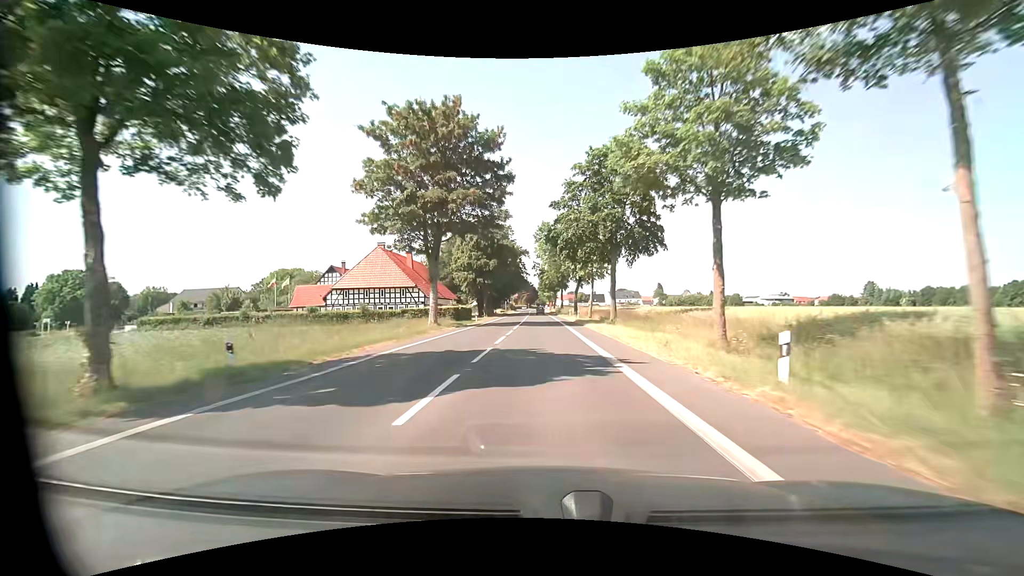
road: tertiary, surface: asphalt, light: Day
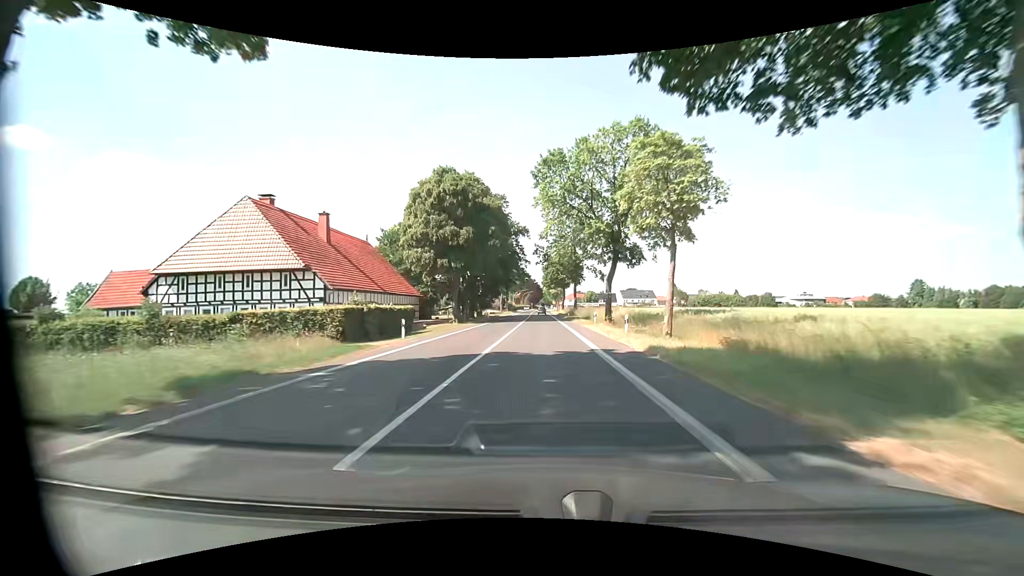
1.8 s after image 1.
(-0.2, +31.5) m; -1°
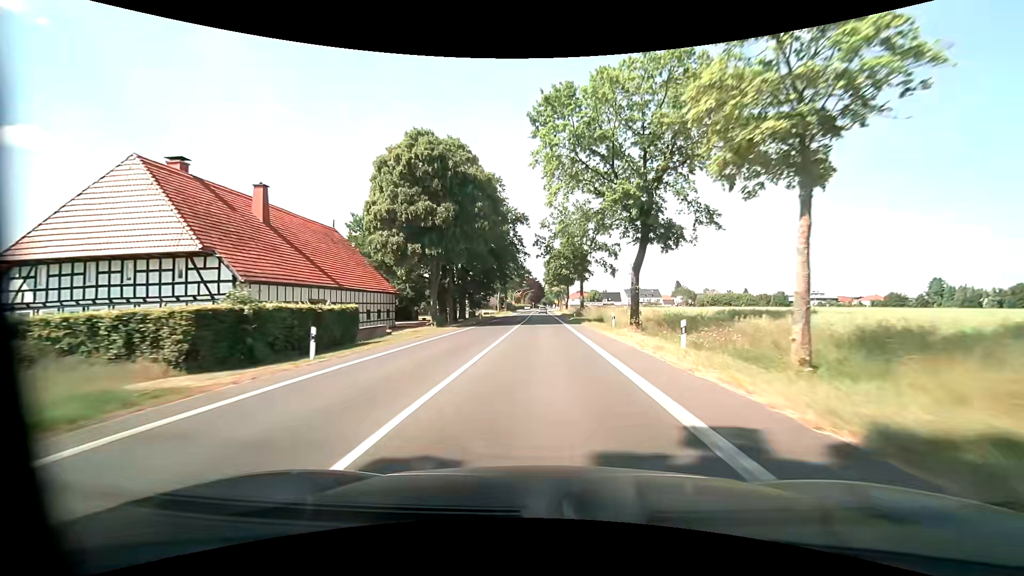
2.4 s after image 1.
(0.0, +10.6) m; 0°
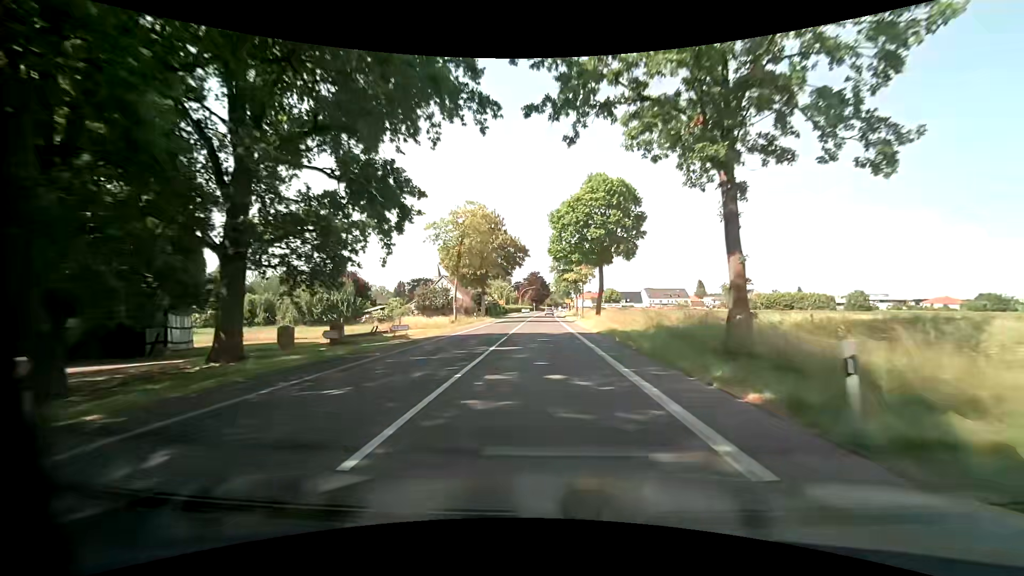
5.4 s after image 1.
(-0.6, +53.3) m; -1°
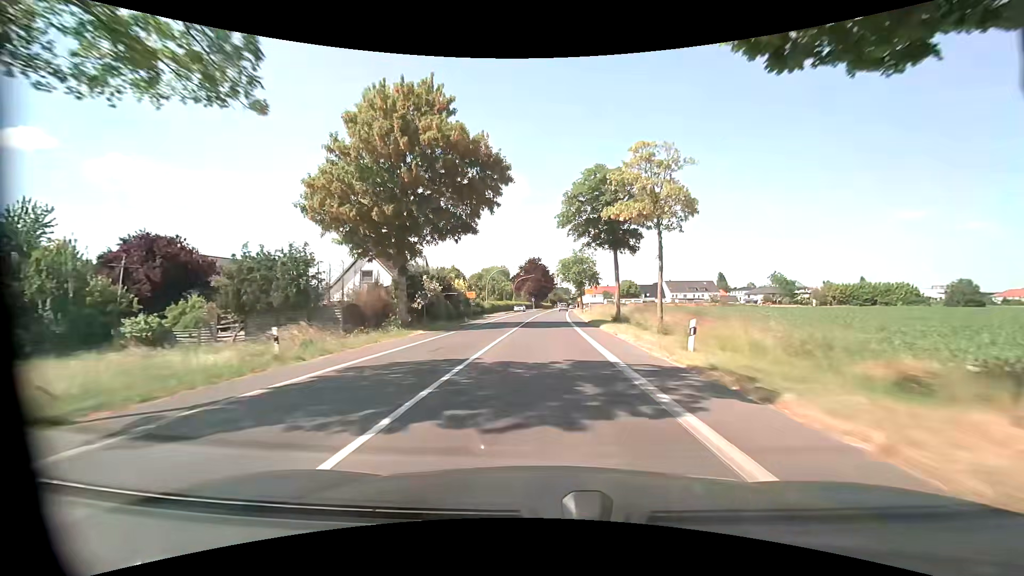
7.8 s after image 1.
(-0.1, +42.4) m; 0°
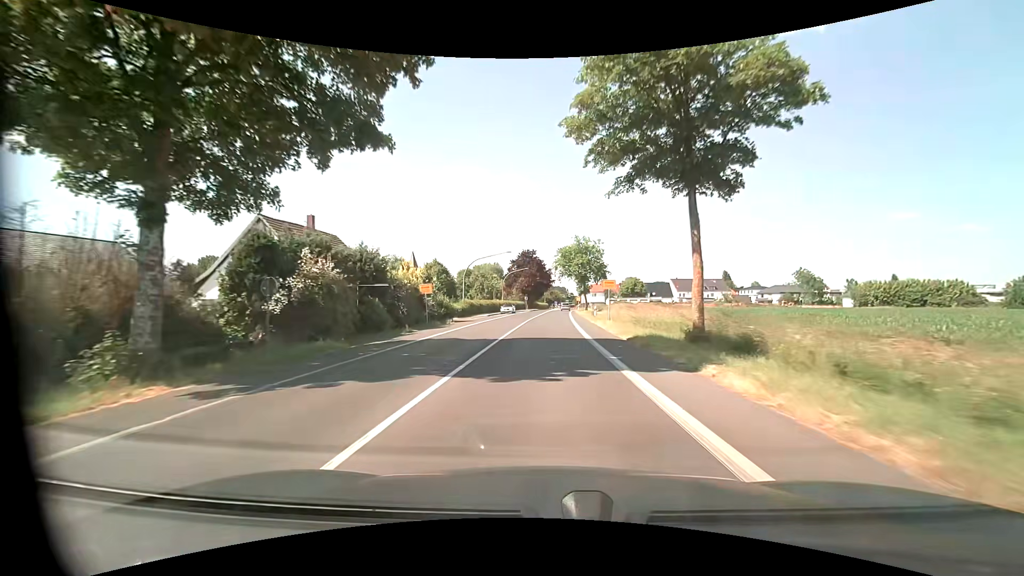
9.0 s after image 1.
(0.0, +19.4) m; +1°
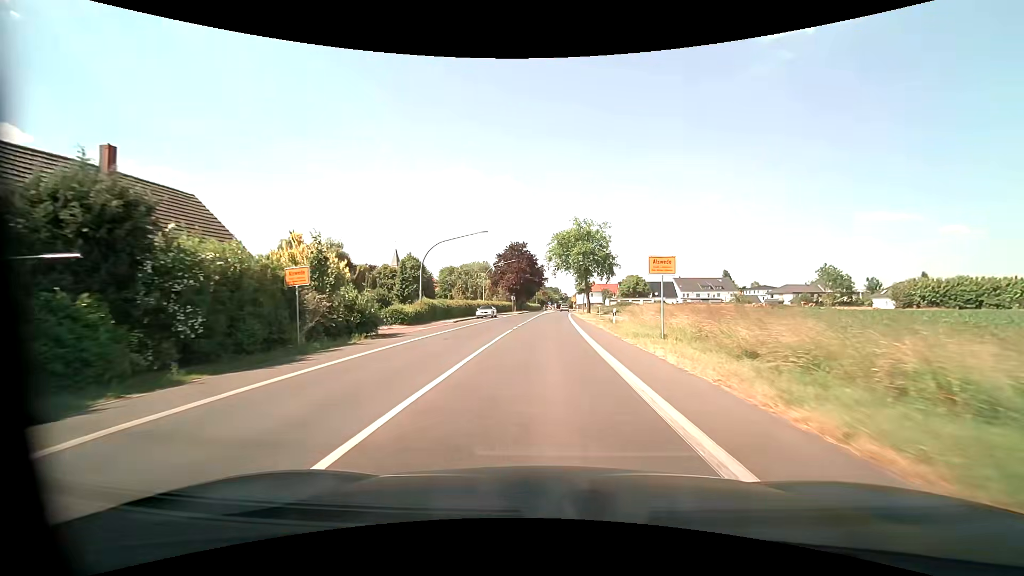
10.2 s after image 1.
(+0.1, +17.8) m; +1°
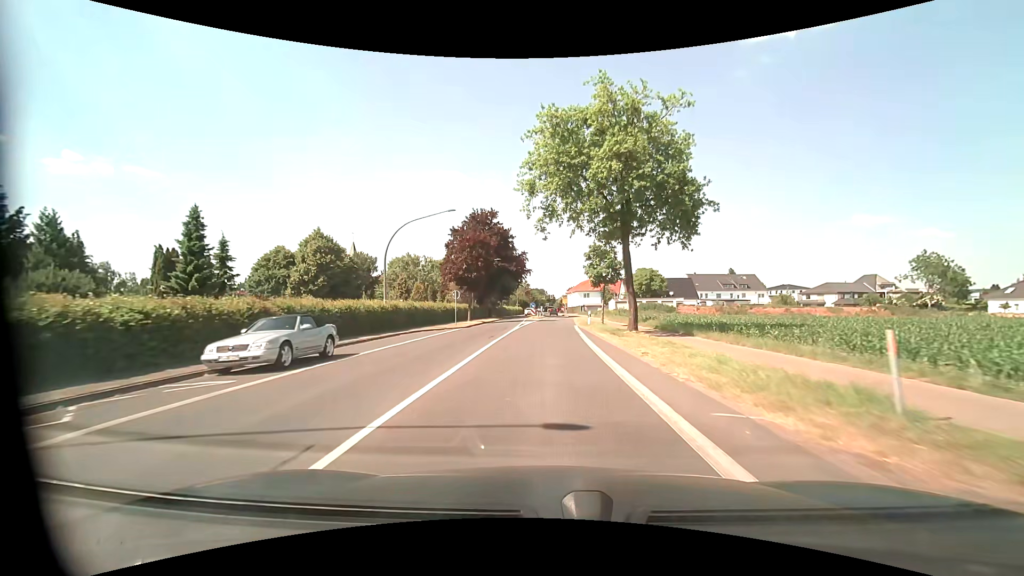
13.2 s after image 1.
(+0.7, +40.0) m; +2°
(0, +10) (0, +20) (0, +30) (+1, +40) (+1, +50) (+1, +60) (+2, +70) (+2, +80) (+2, +90) (+2, +100) m
